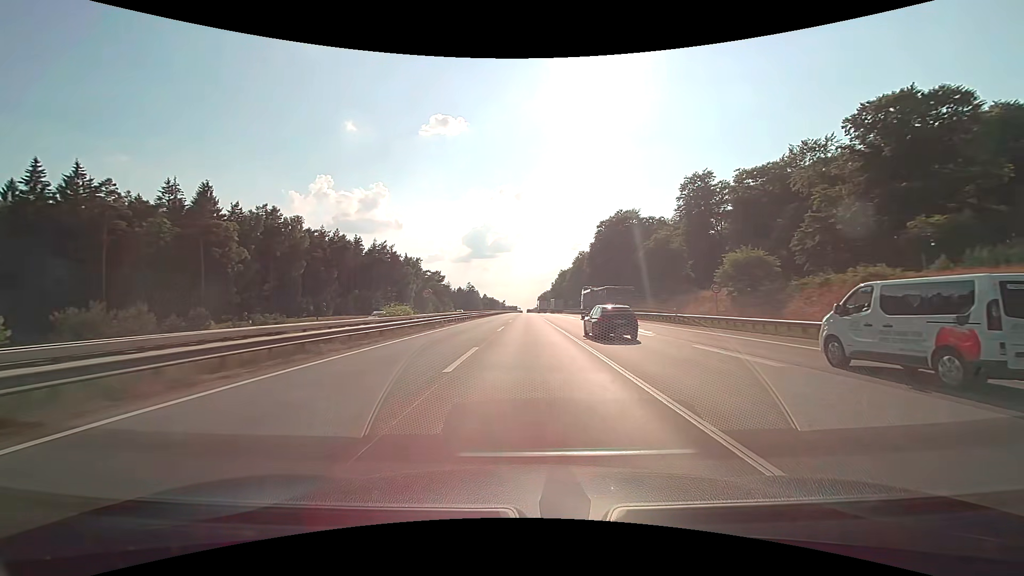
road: motorway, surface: concrete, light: Day
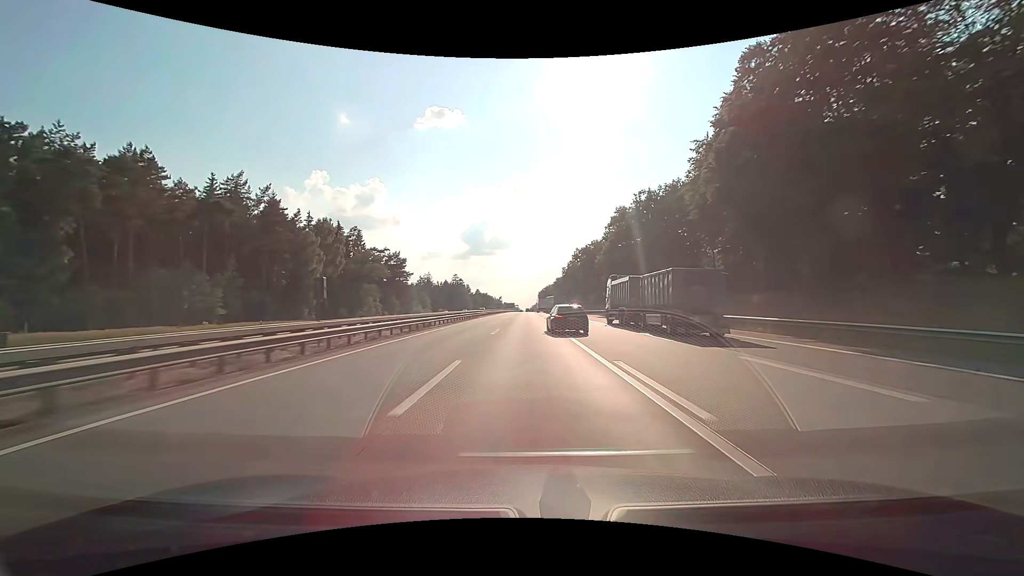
(0.0, +76.4) m; 0°
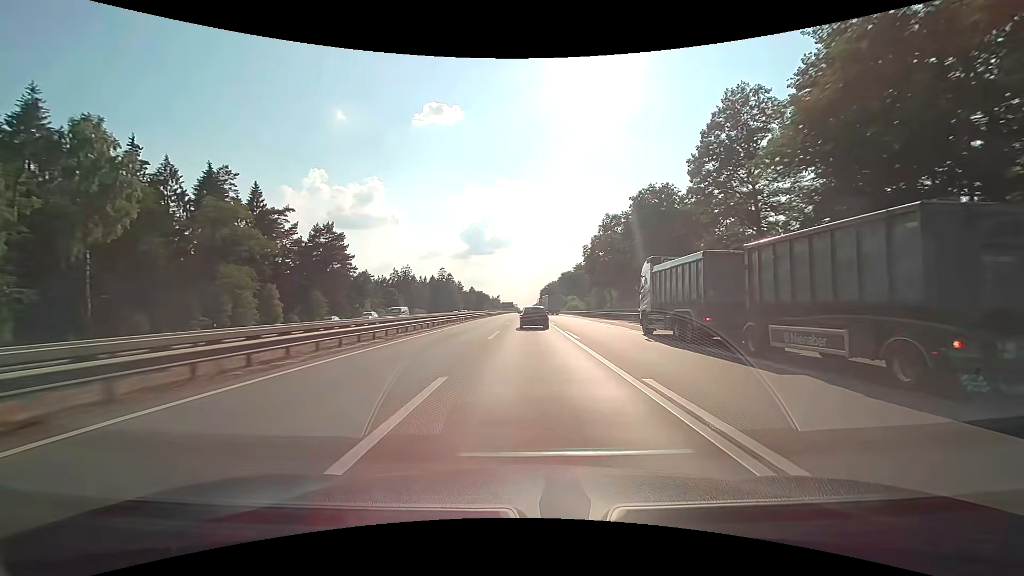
(-0.1, +57.2) m; 0°
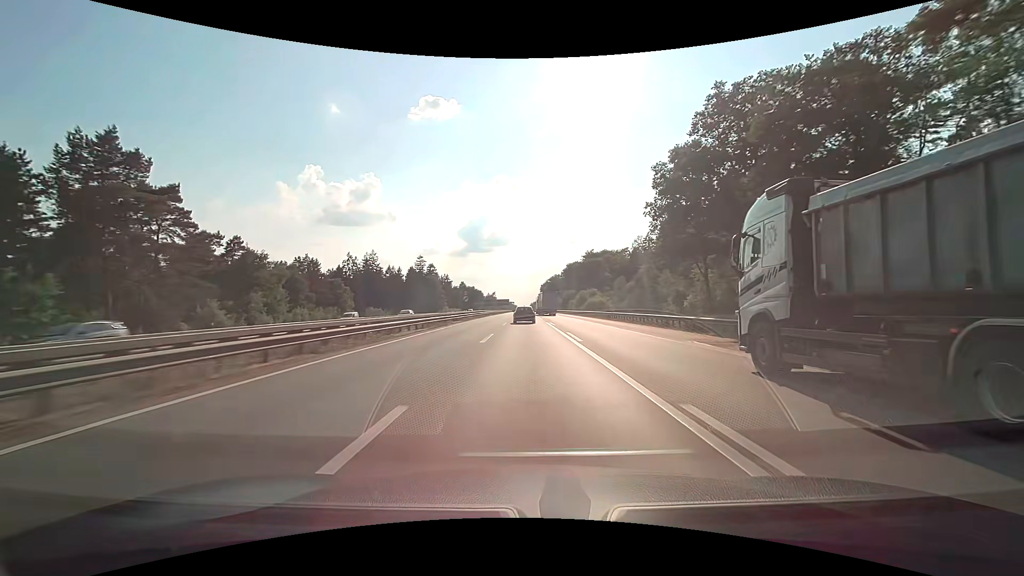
(0.0, +57.3) m; 0°
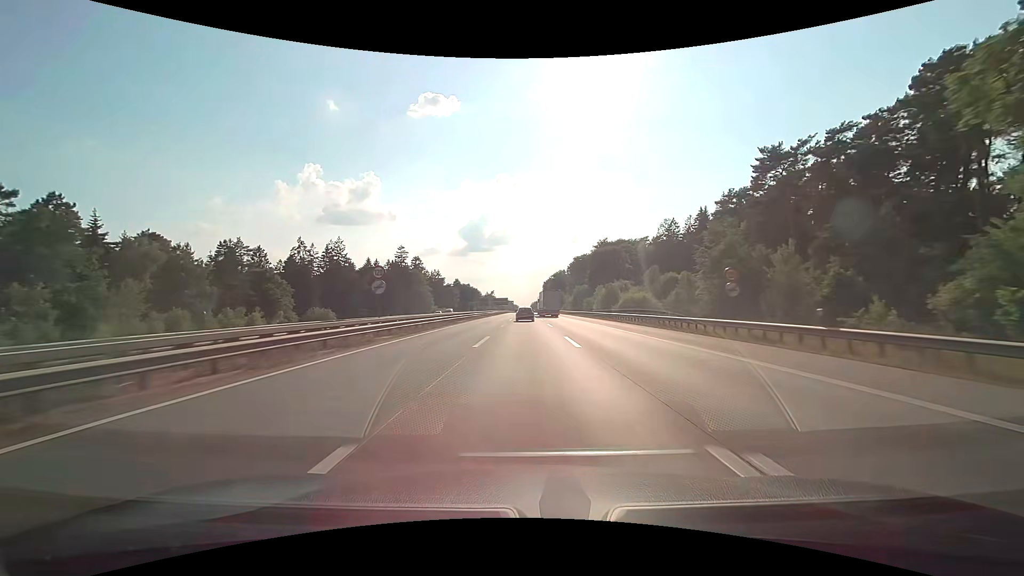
(-0.1, +38.2) m; 0°
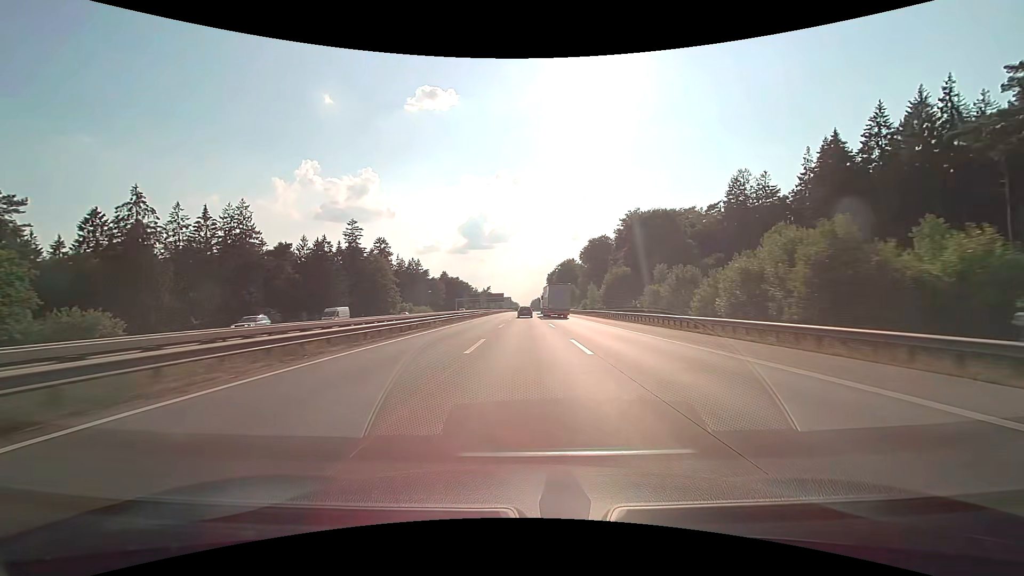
(0.0, +57.2) m; 0°
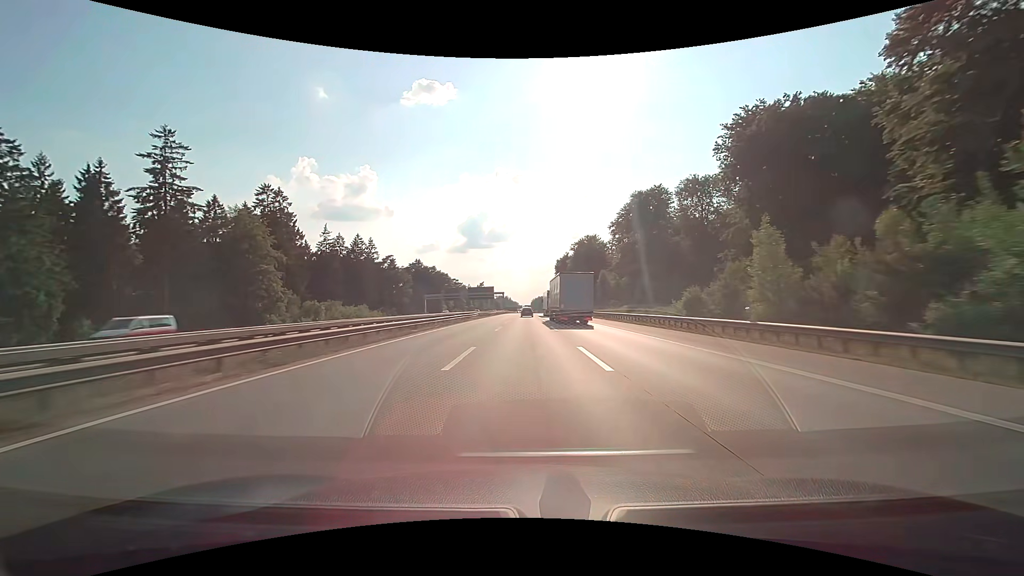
(+0.1, +76.3) m; 0°
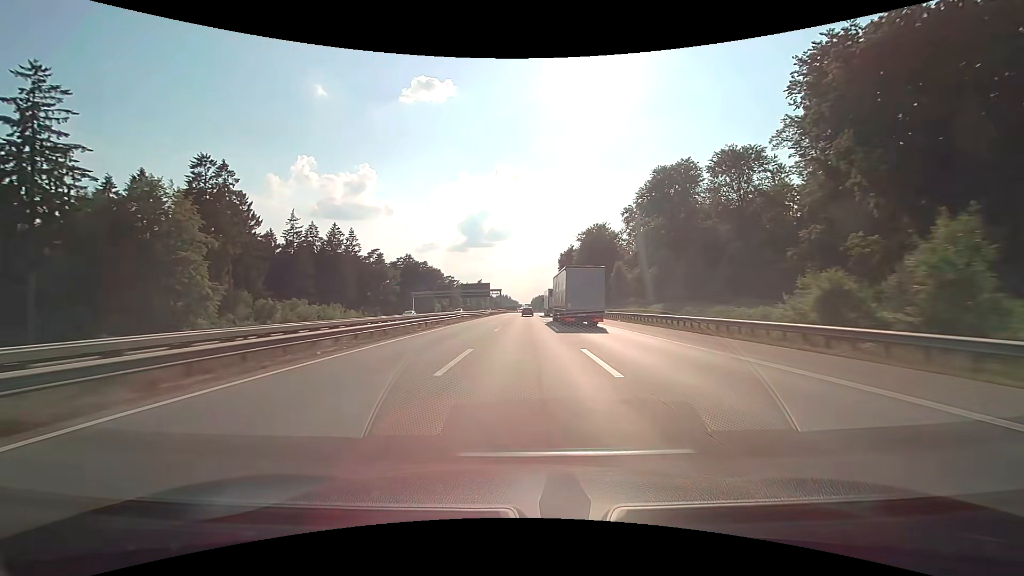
(0.0, +19.1) m; 0°
(0, +10) (0, +20) (0, +30) (0, +40) (0, +50) (0, +60) (0, +70) (0, +80) (0, +90) (0, +100) m
